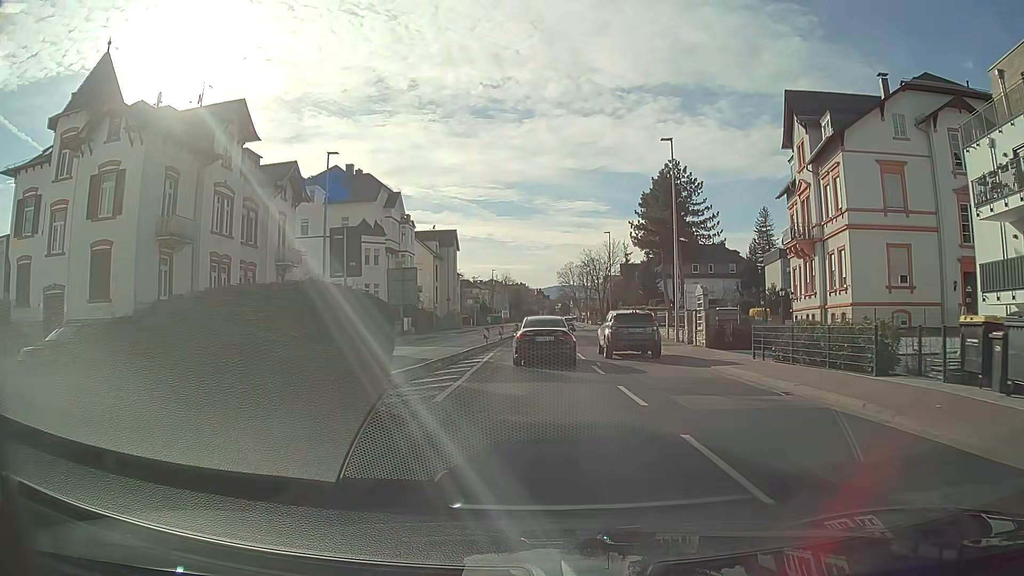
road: tertiary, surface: asphalt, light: Day
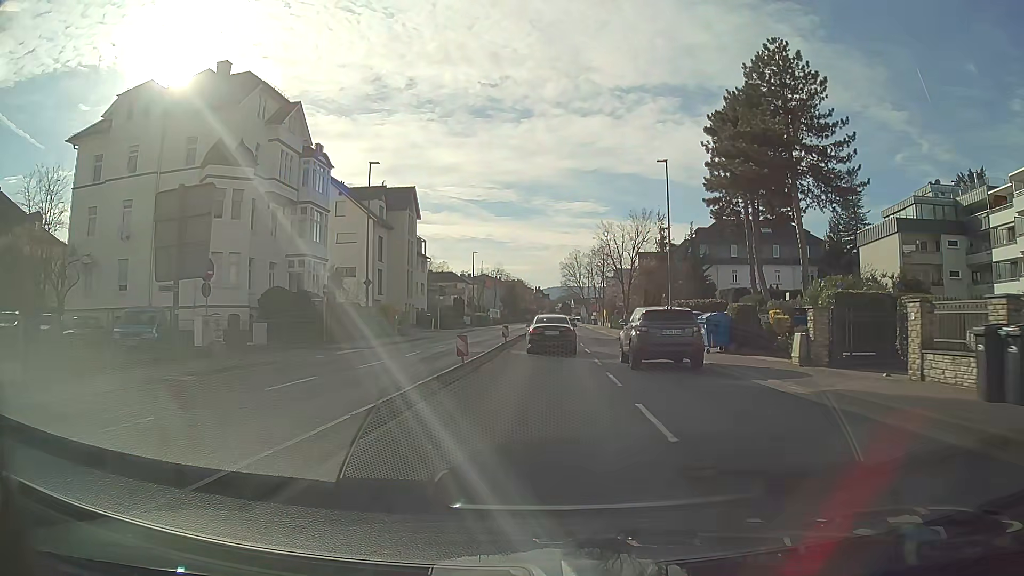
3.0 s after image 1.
(-0.3, +33.3) m; 0°
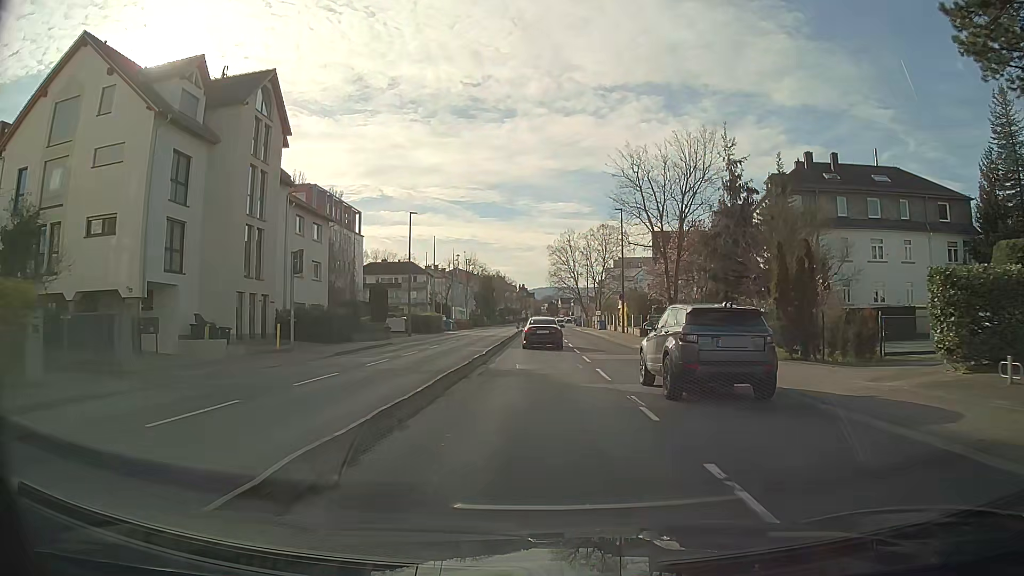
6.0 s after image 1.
(+0.4, +34.8) m; +1°
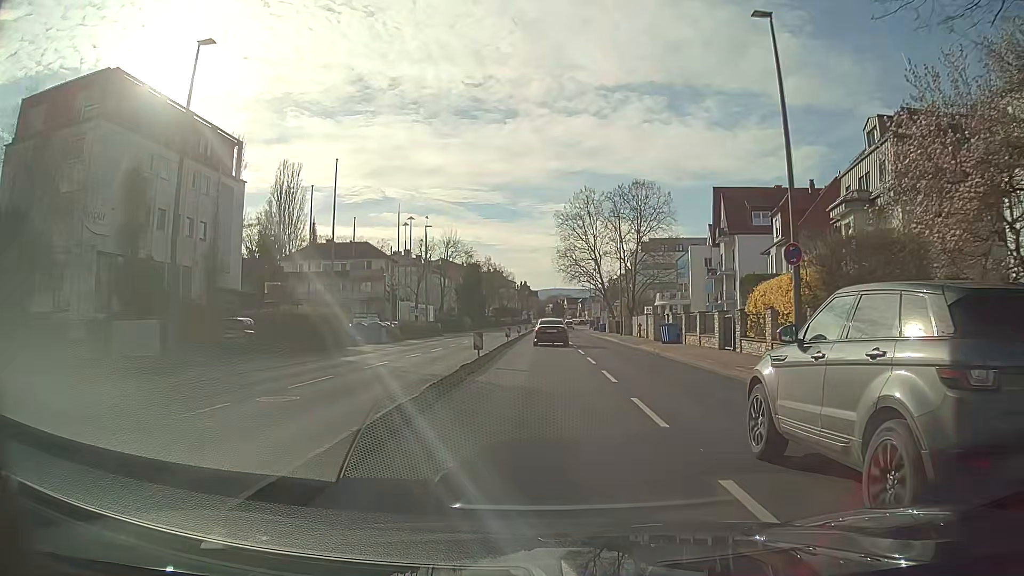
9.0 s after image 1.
(0.0, +36.7) m; -1°
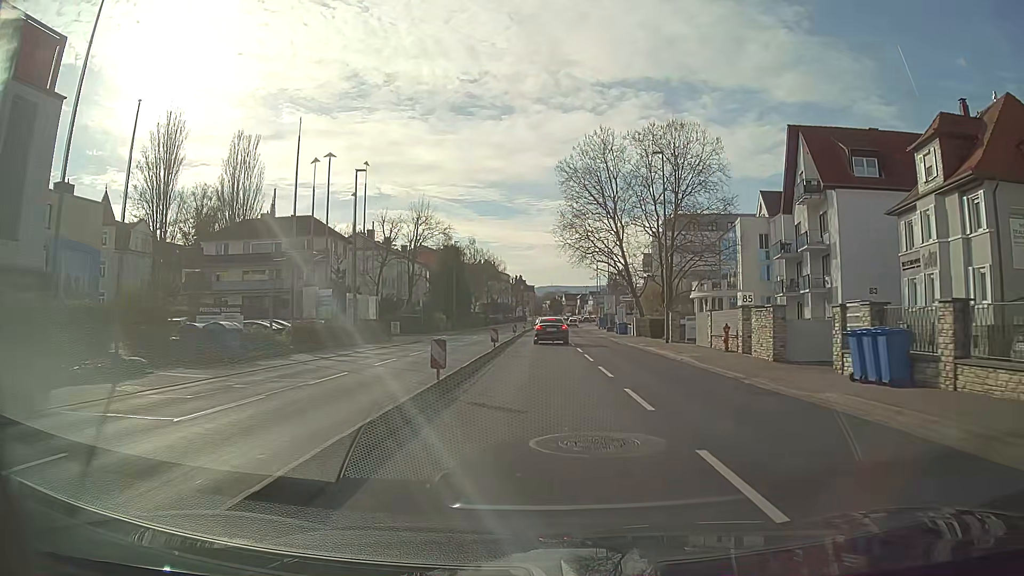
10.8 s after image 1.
(+0.2, +22.7) m; +1°
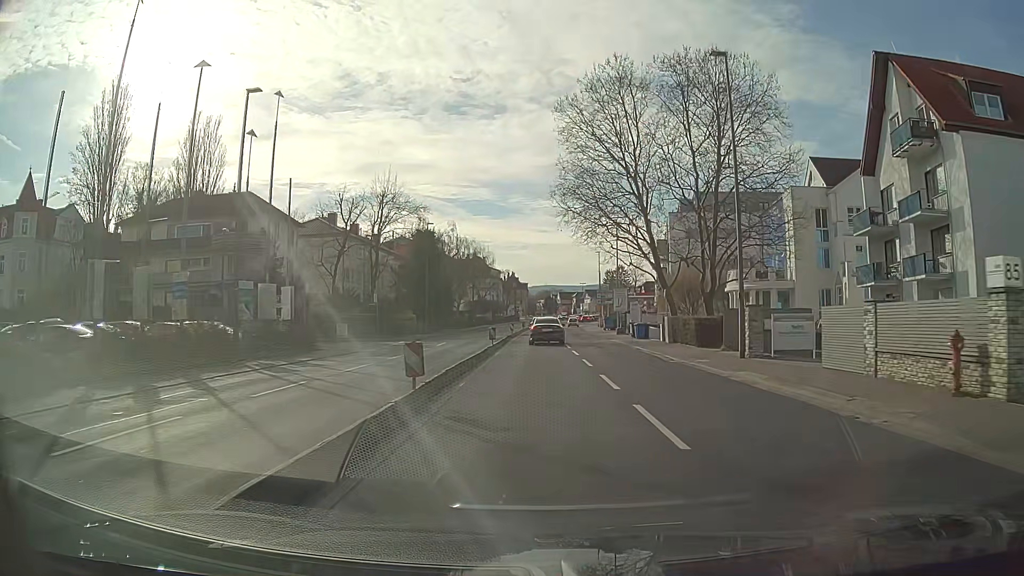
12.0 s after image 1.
(+0.1, +14.8) m; 0°
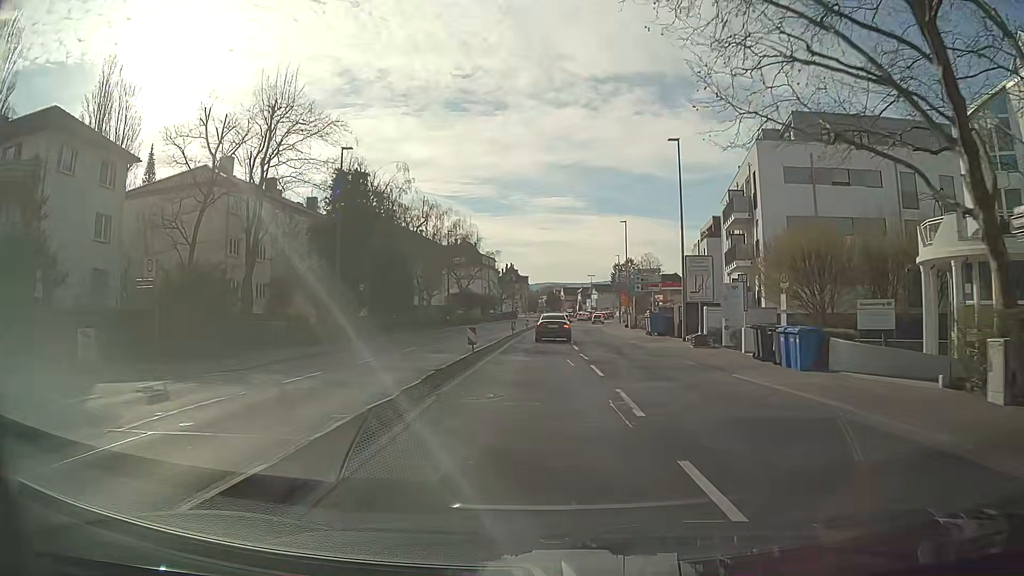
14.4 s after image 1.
(0.0, +28.2) m; 0°
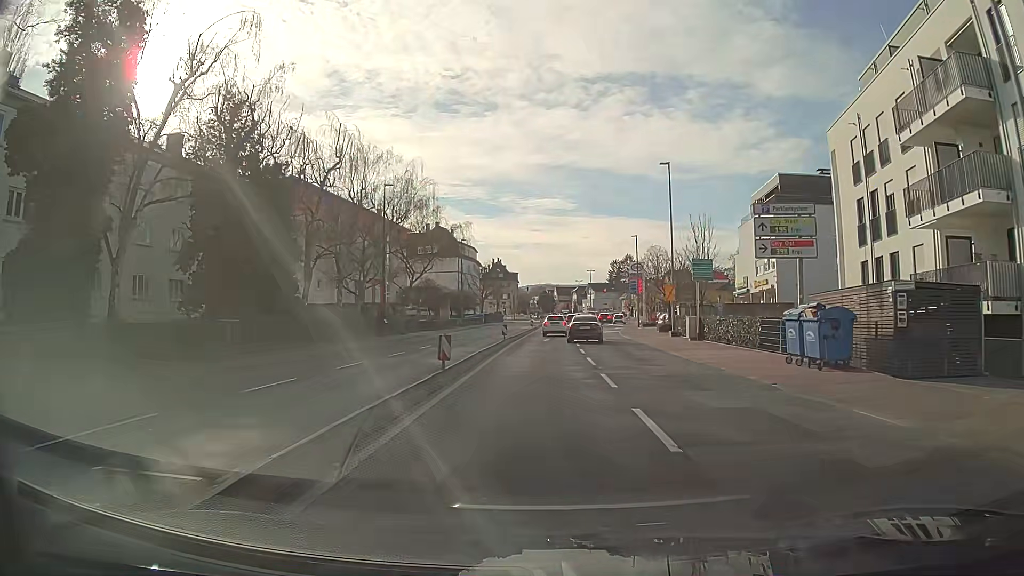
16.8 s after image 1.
(0.0, +26.4) m; 0°
(0, +10) (0, +20) (0, +30) (+1, +40) (+1, +50) (+1, +60) (+2, +70) (+2, +80) (+2, +90) (+3, +100) m
